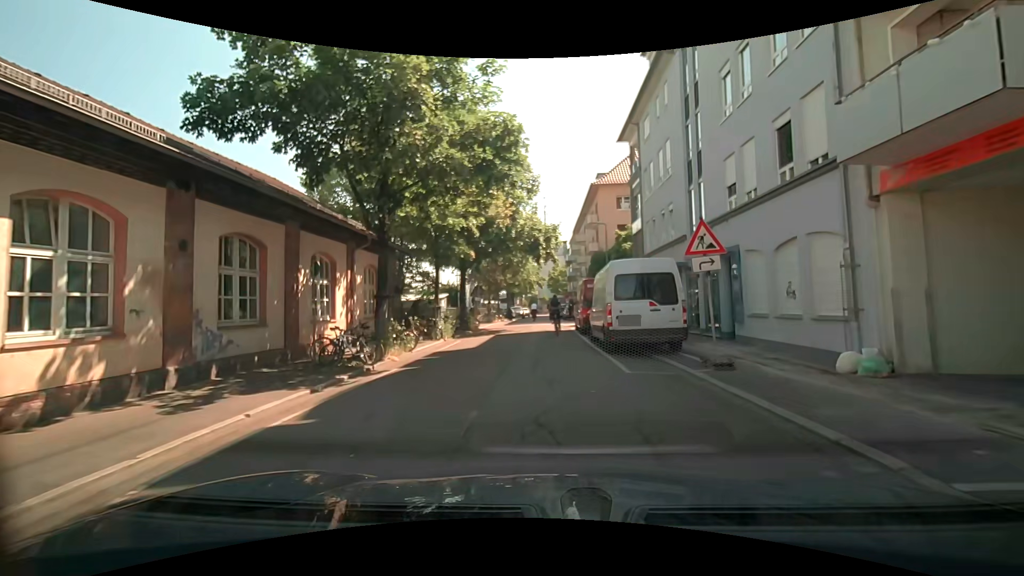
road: residential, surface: asphalt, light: Day
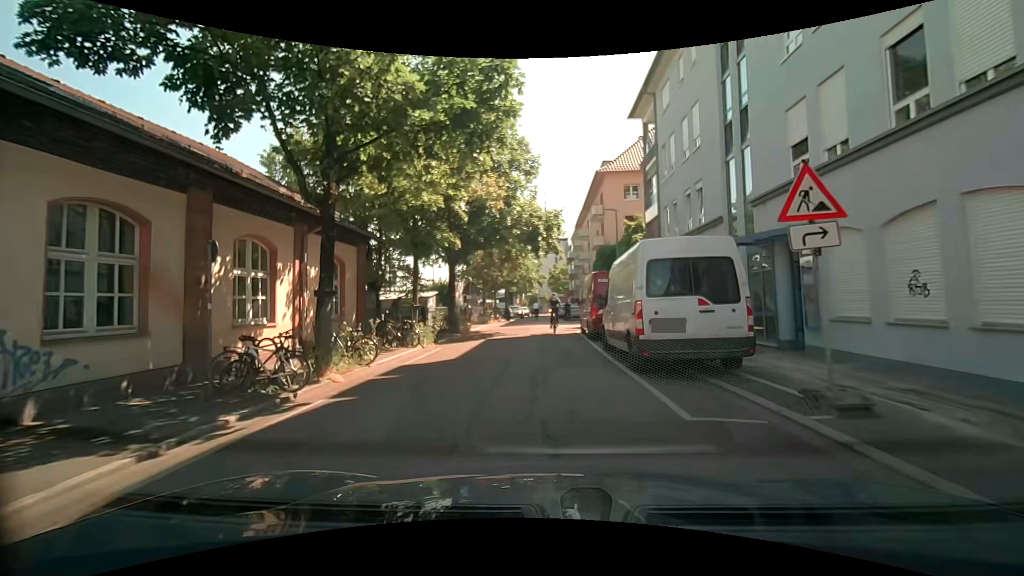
(0.0, +4.0) m; -1°
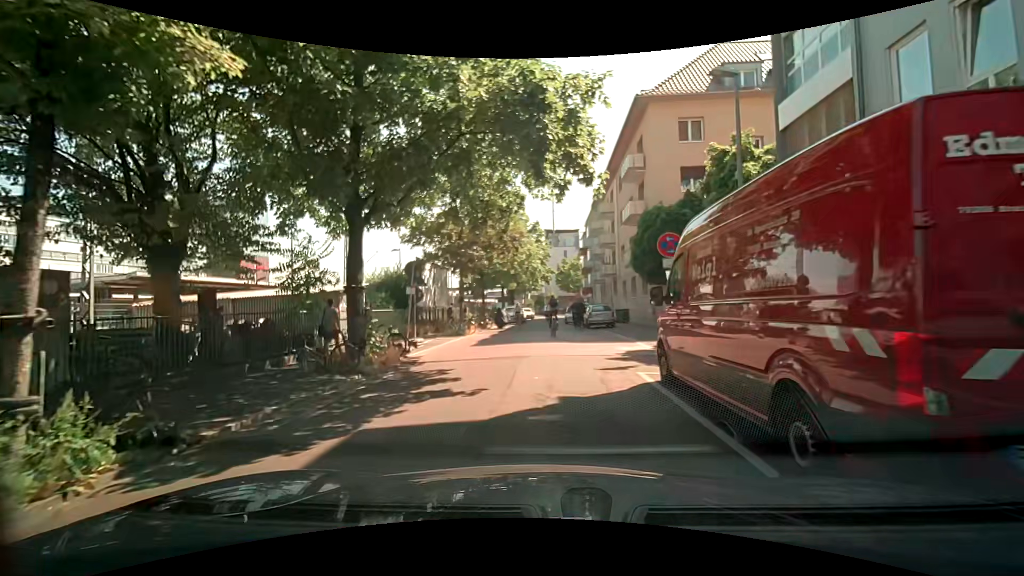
(+0.2, +14.7) m; +1°
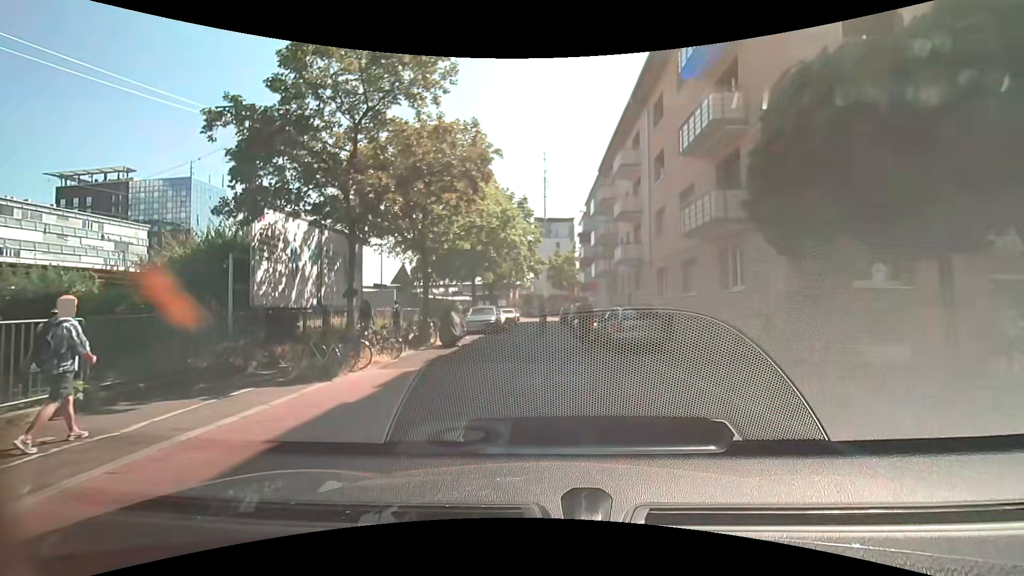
(-0.1, +14.8) m; -1°
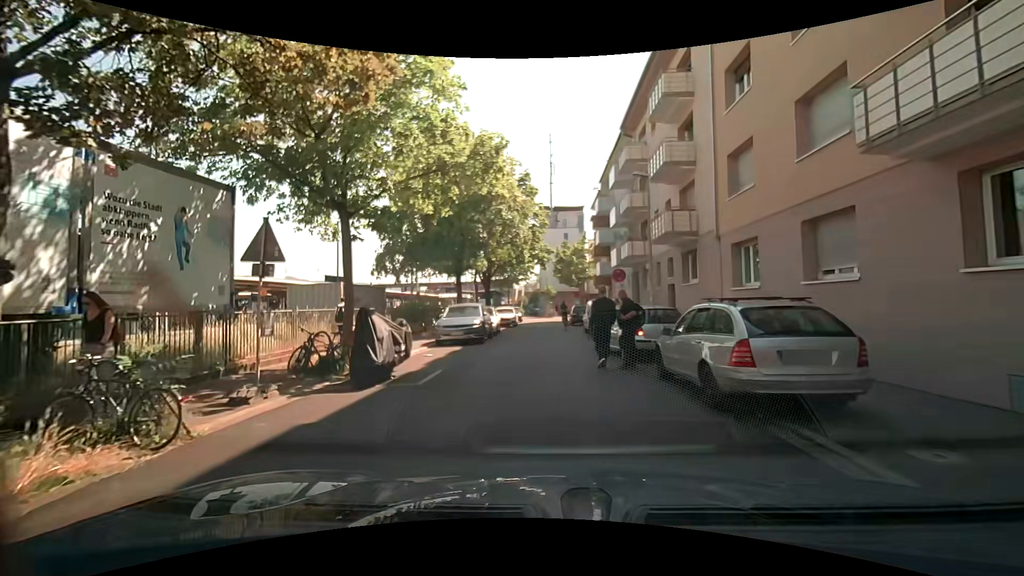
(+0.1, +8.9) m; -2°
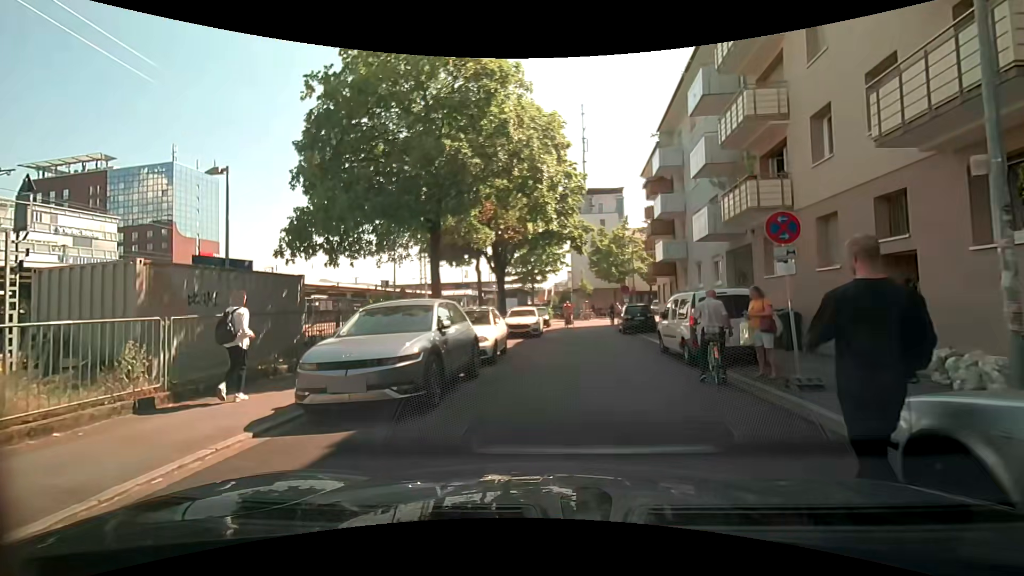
(+0.2, +12.2) m; -1°
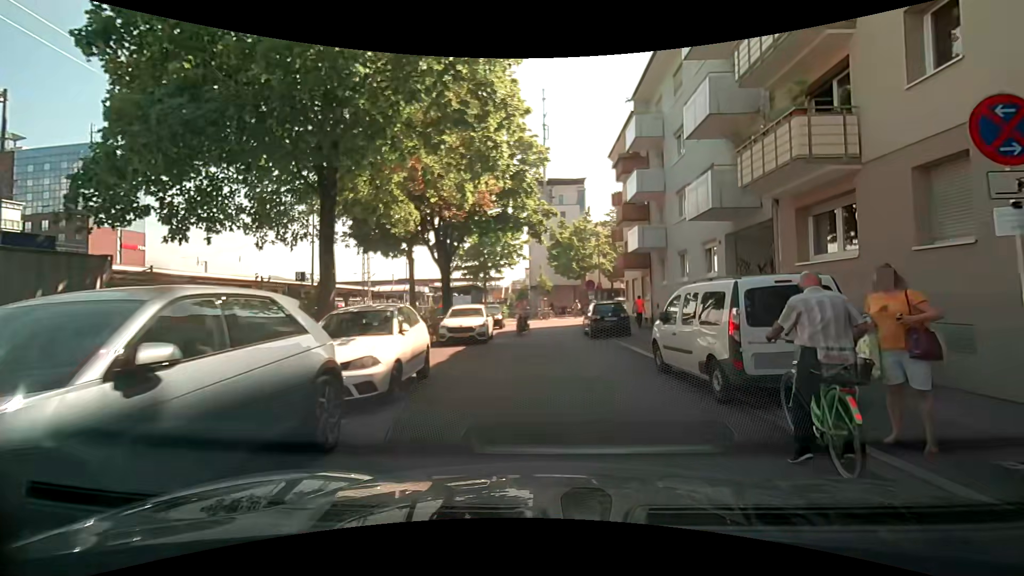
(+0.1, +5.2) m; +4°
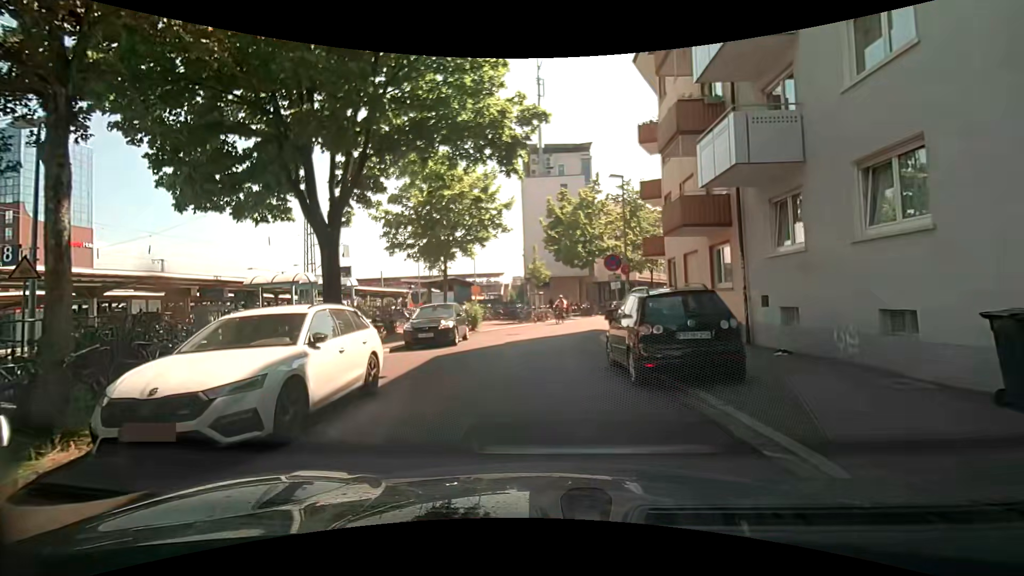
(+0.6, +13.3) m; +1°
